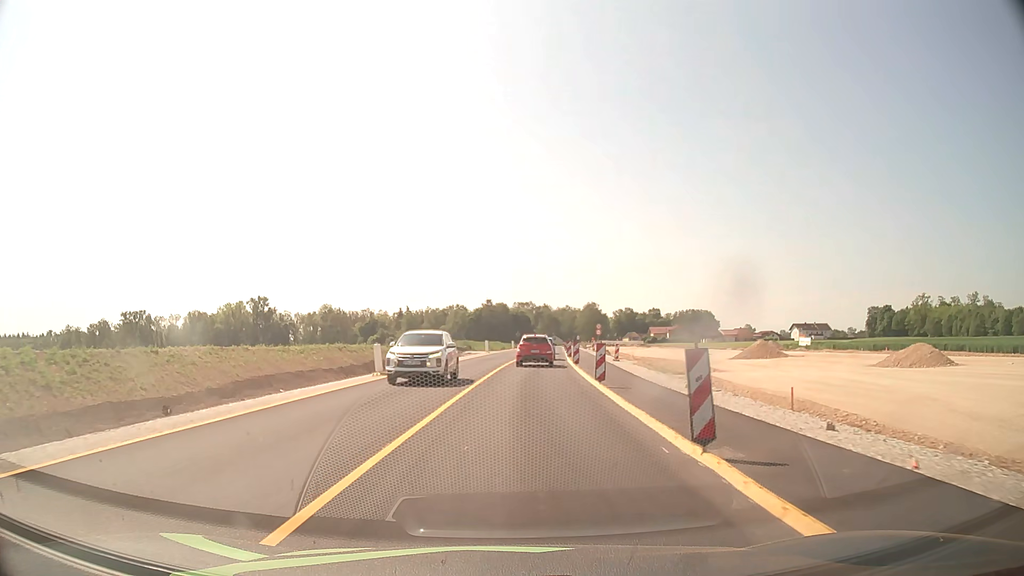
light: Day
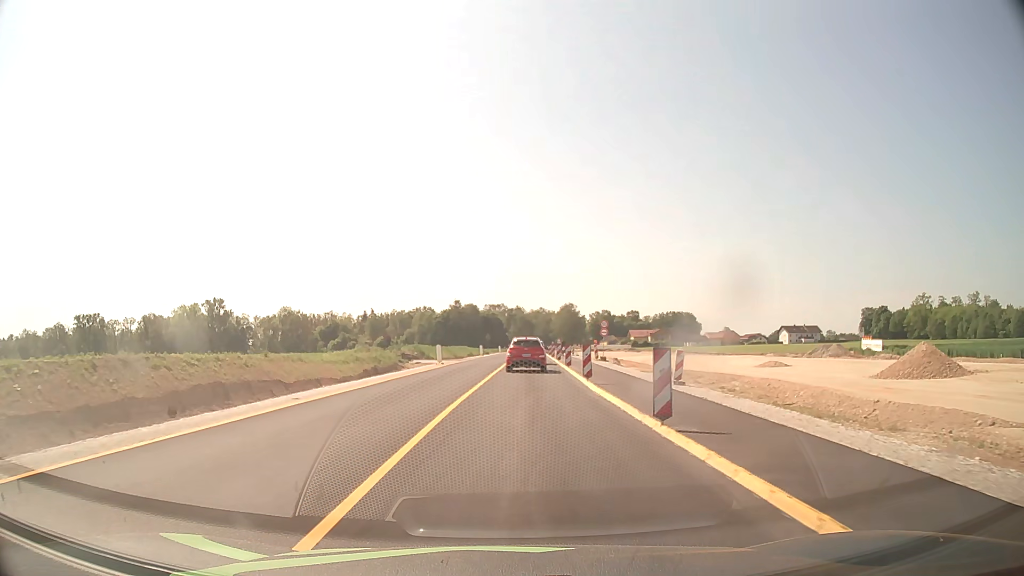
(+0.5, +22.4) m; +2°
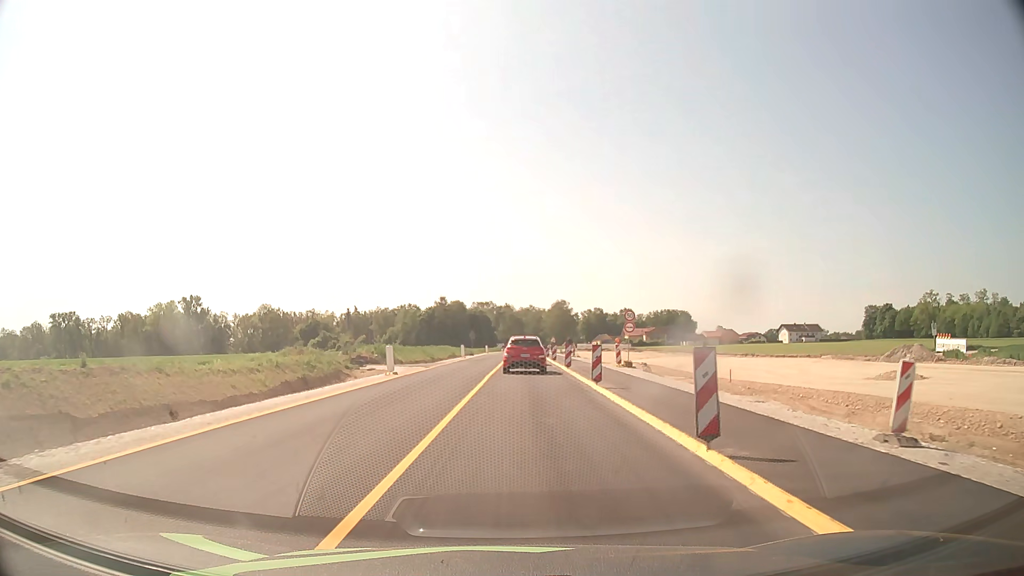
(+0.1, +14.3) m; +1°
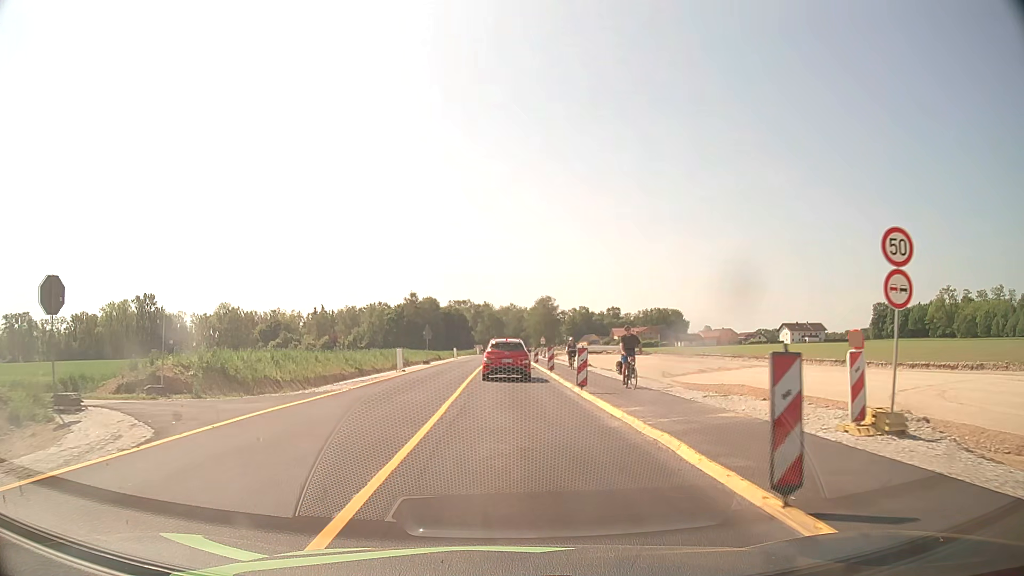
(+0.5, +26.7) m; +2°
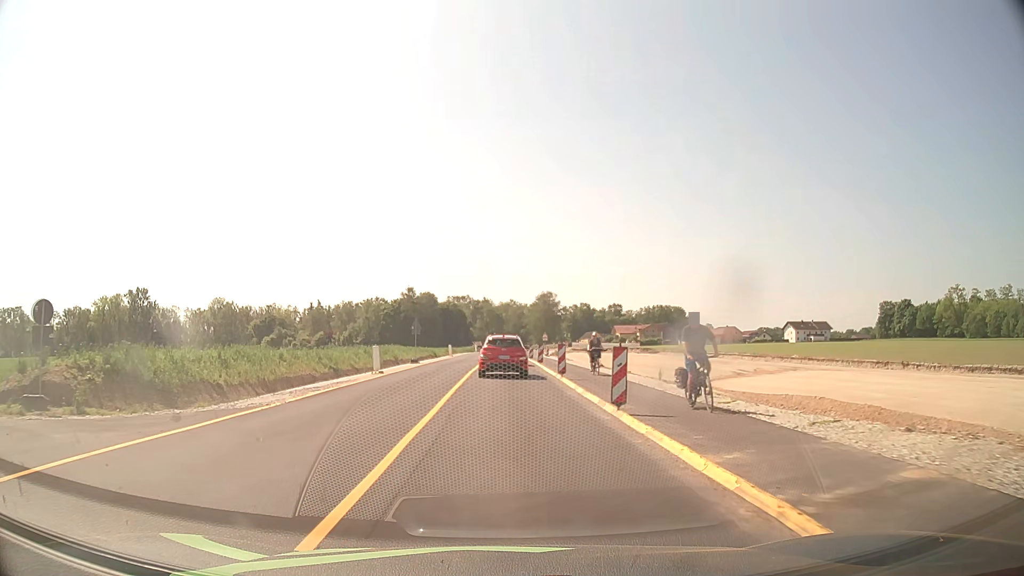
(0.0, +6.3) m; 0°
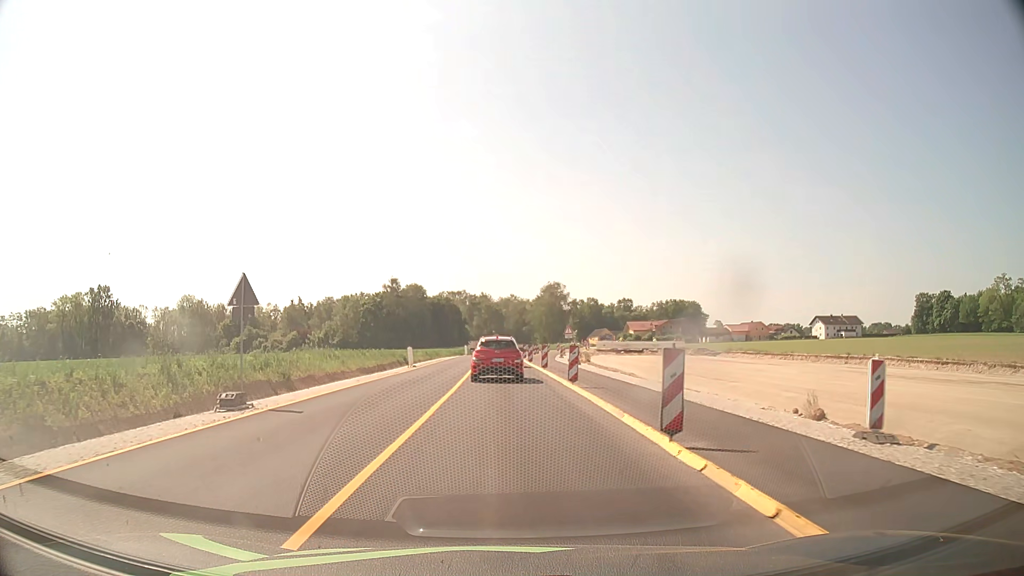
(-0.1, +30.9) m; 0°
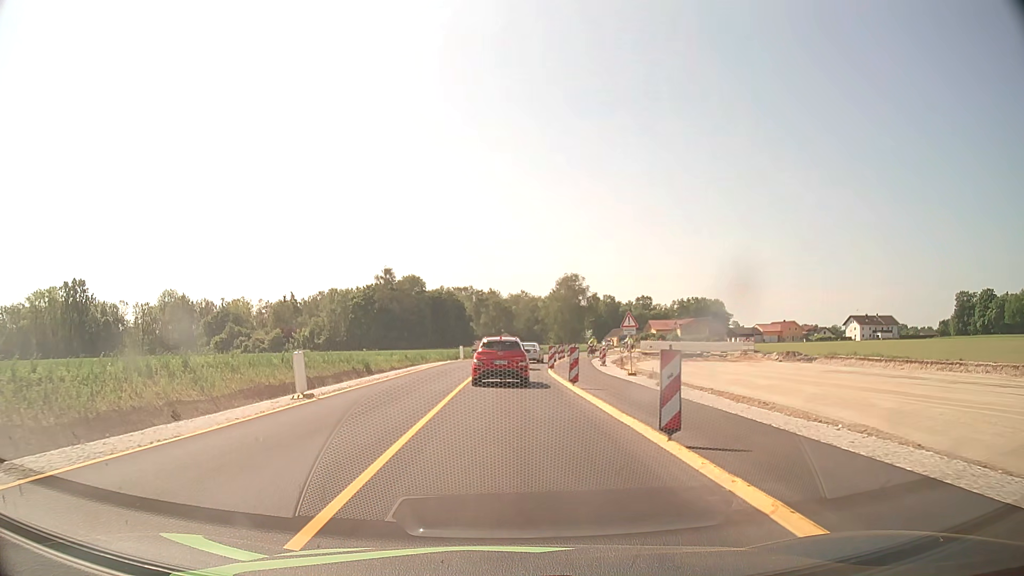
(-0.2, +23.7) m; -1°
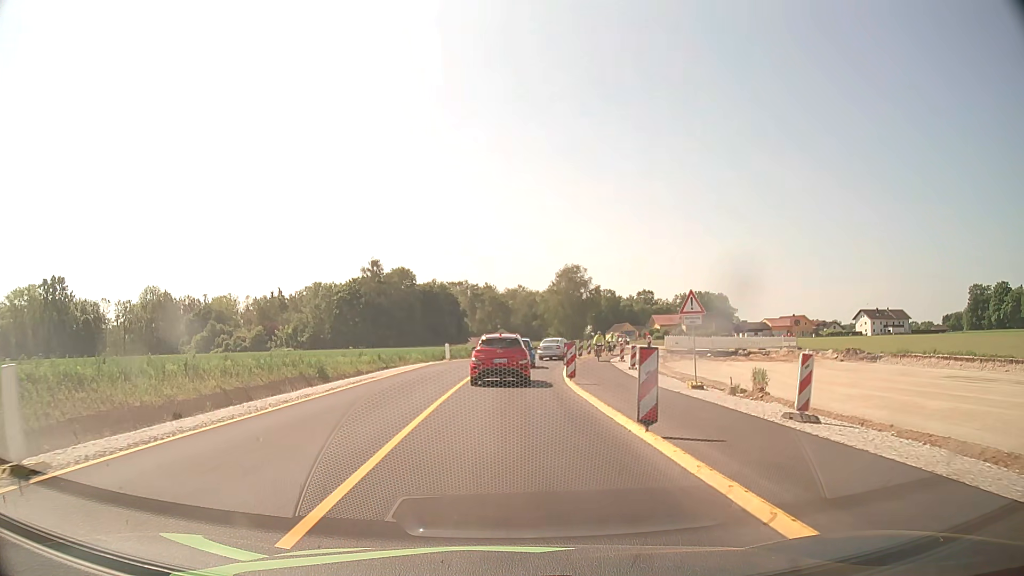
(0.0, +11.2) m; 0°
(0, +10) (0, +20) (0, +30) (+1, +40) (+3, +50) (+8, +58) (+14, +66) (+18, +75) (+20, +85) (+20, +95) m
